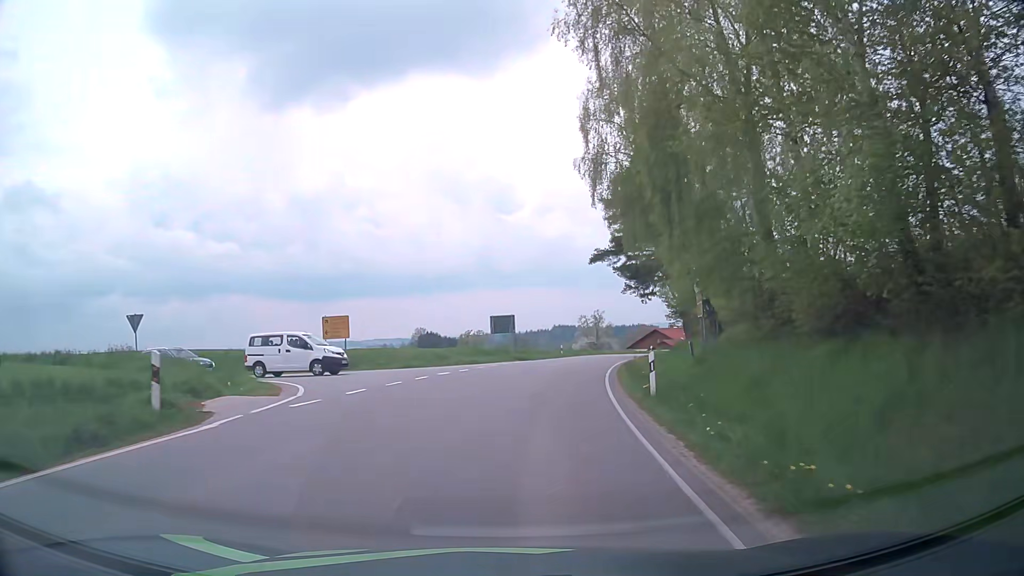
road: tertiary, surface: asphalt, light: Day
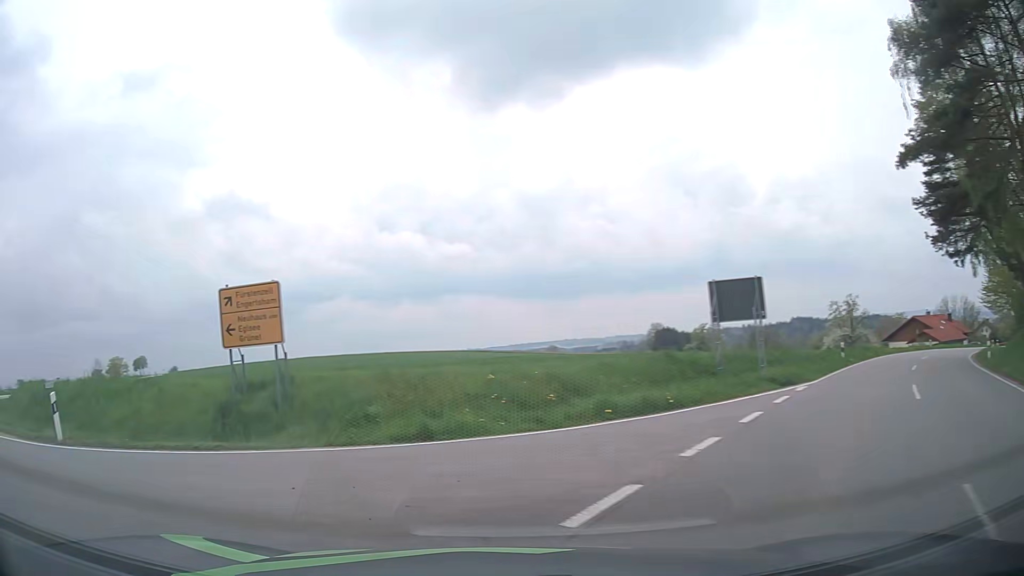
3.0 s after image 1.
(+0.6, +25.5) m; -19°
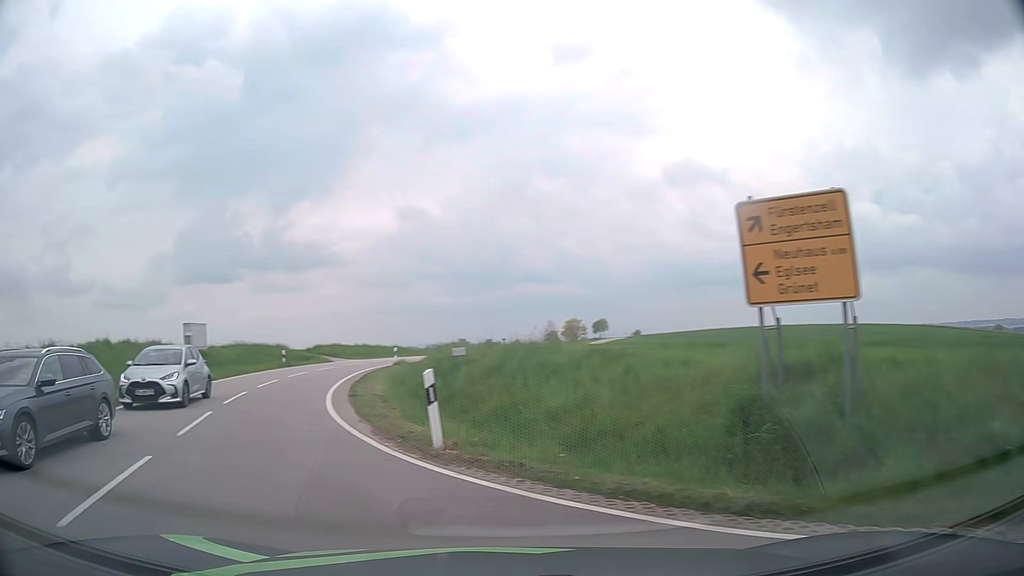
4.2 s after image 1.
(-2.0, +5.8) m; -41°
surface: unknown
(-3, +10) (-6, +19) (-8, +29) (-9, +39) (-9, +49) (-8, +59) (-7, +69) (-6, +79) (-5, +89) (-3, +98) m
